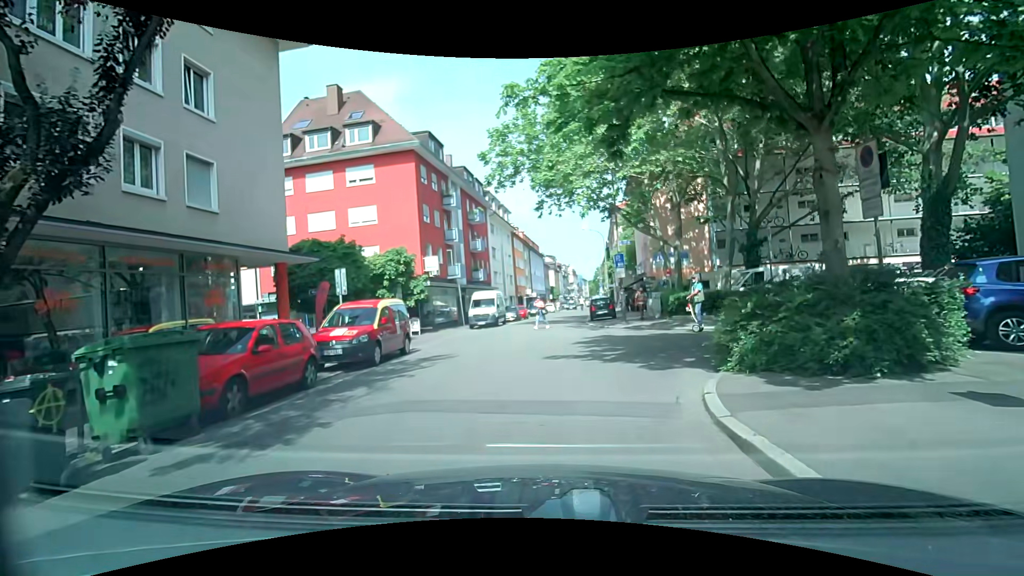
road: residential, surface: asphalt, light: Day
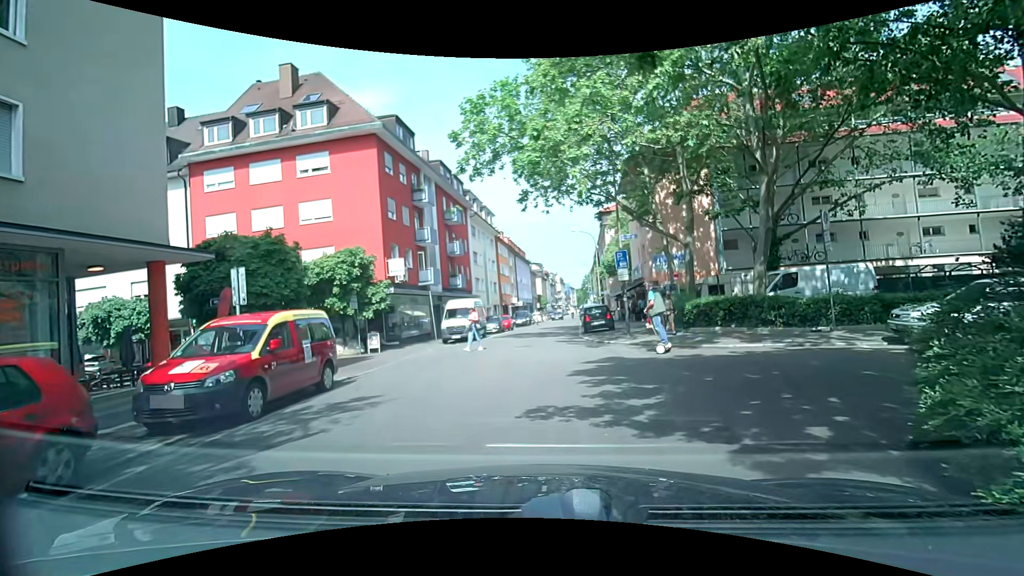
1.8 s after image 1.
(0.0, +4.8) m; +3°
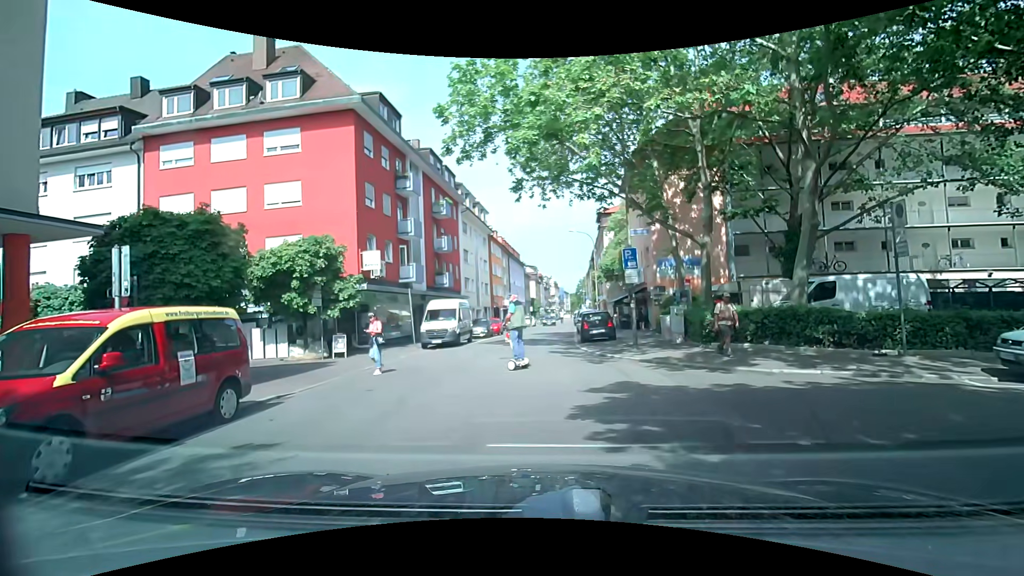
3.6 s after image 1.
(-0.1, +3.2) m; 0°
(0, +10) (0, +20) (0, +30) (-1, +40) (0, +50) (0, +60) (+1, +70) (+1, +80) (+2, +90) (+2, +100) m
